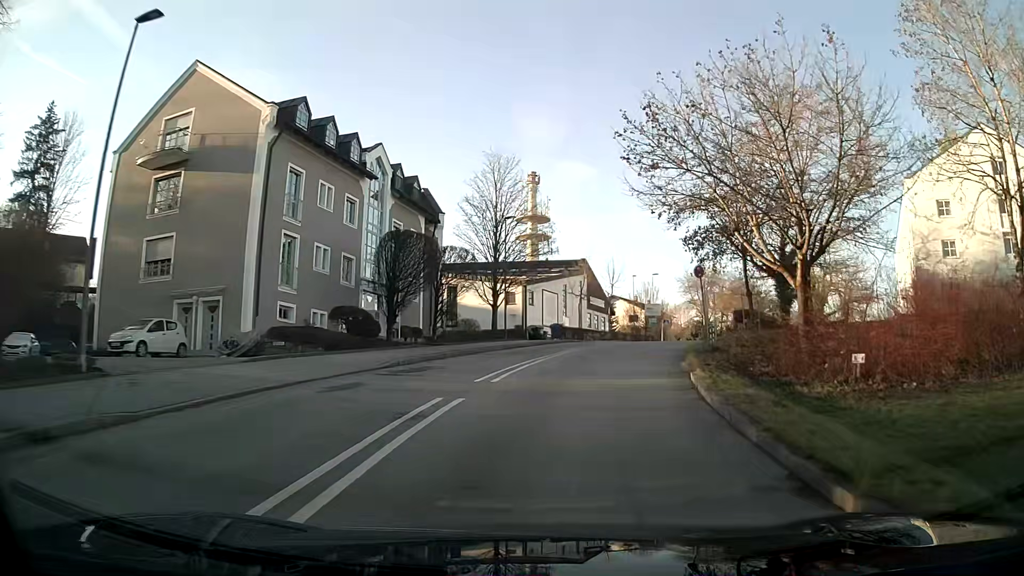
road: tertiary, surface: asphalt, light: Day
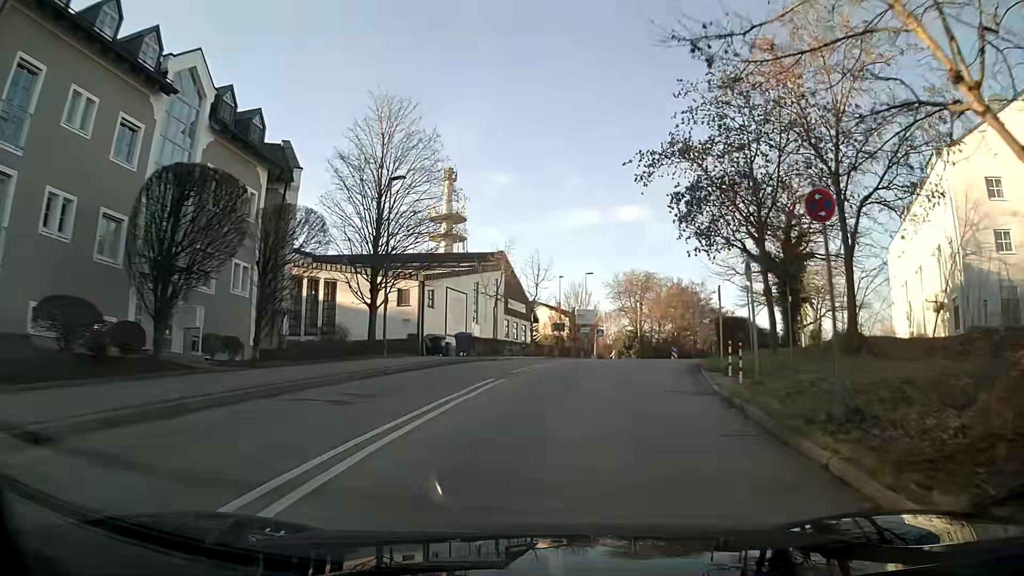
(+0.9, +14.0) m; +7°
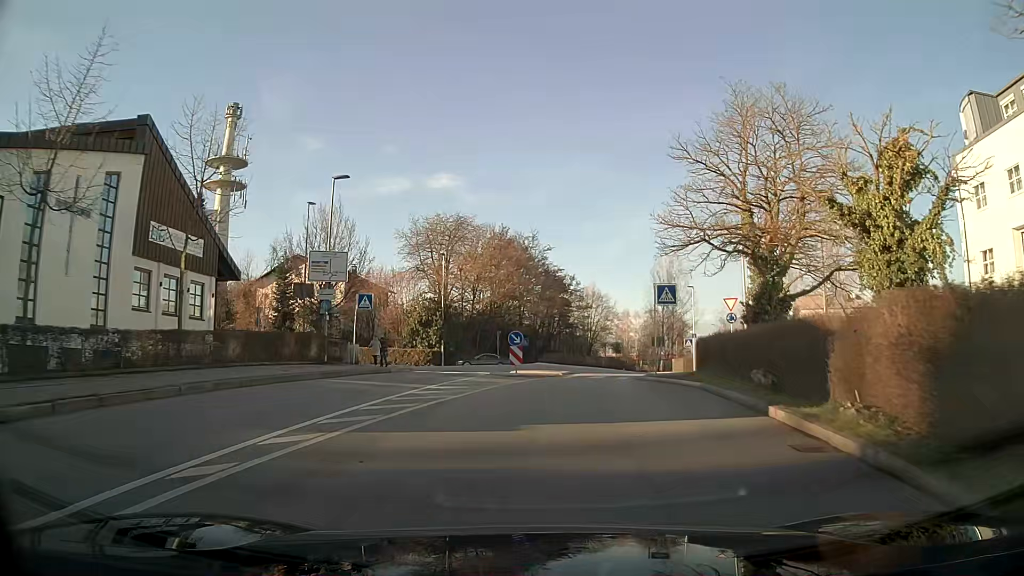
(+4.7, +31.5) m; +16°
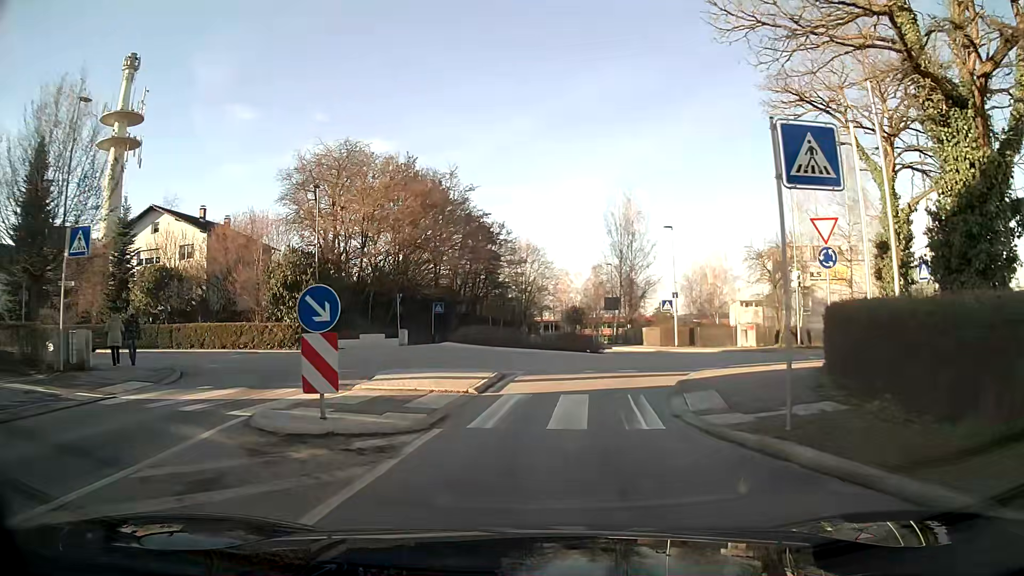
(+0.9, +18.4) m; +6°
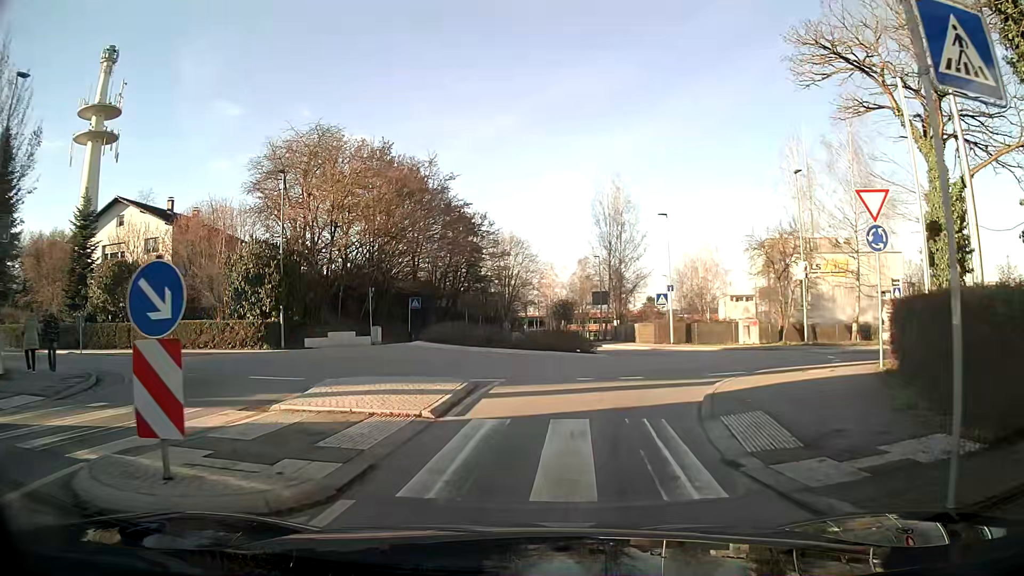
(0.0, +3.5) m; +1°
(+1, +10) (+5, +19) (+8, +28) (+5, +38) (+2, +47) (+1, +57) (+3, +67) (+7, +76) (+12, +85) (+17, +93) m
